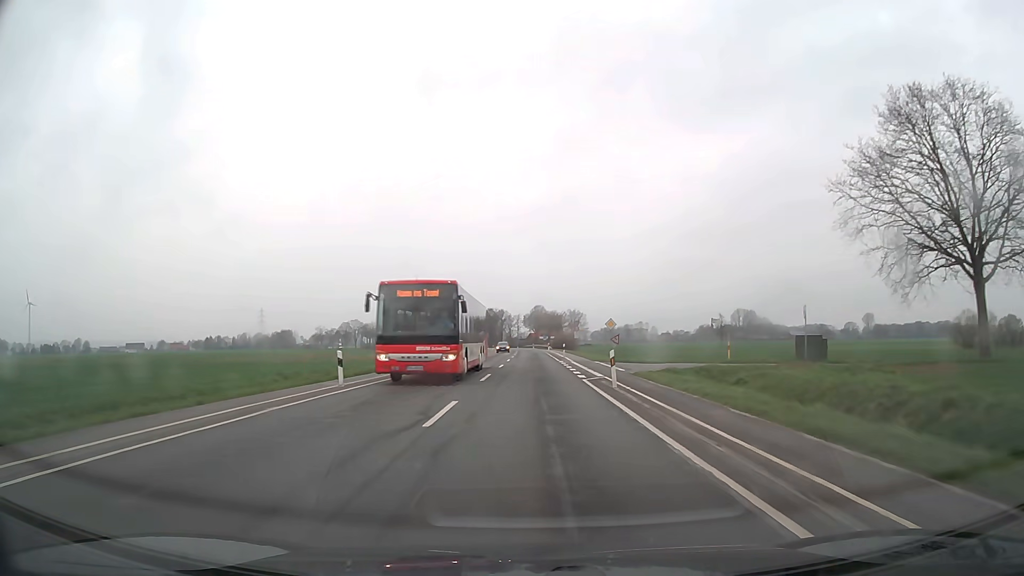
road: secondary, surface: asphalt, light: Day
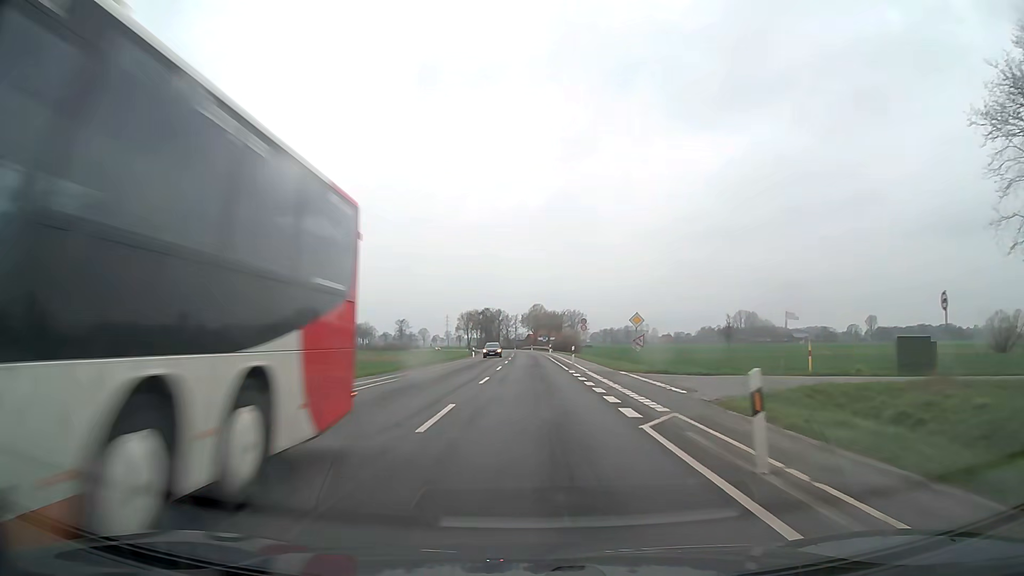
(0.0, +12.5) m; 0°
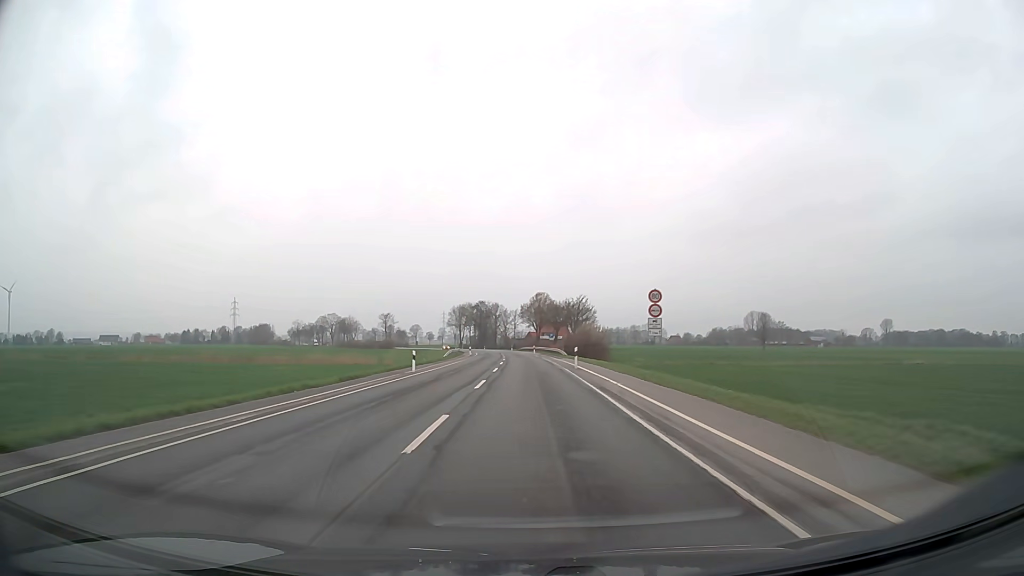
(0.0, +37.5) m; 0°
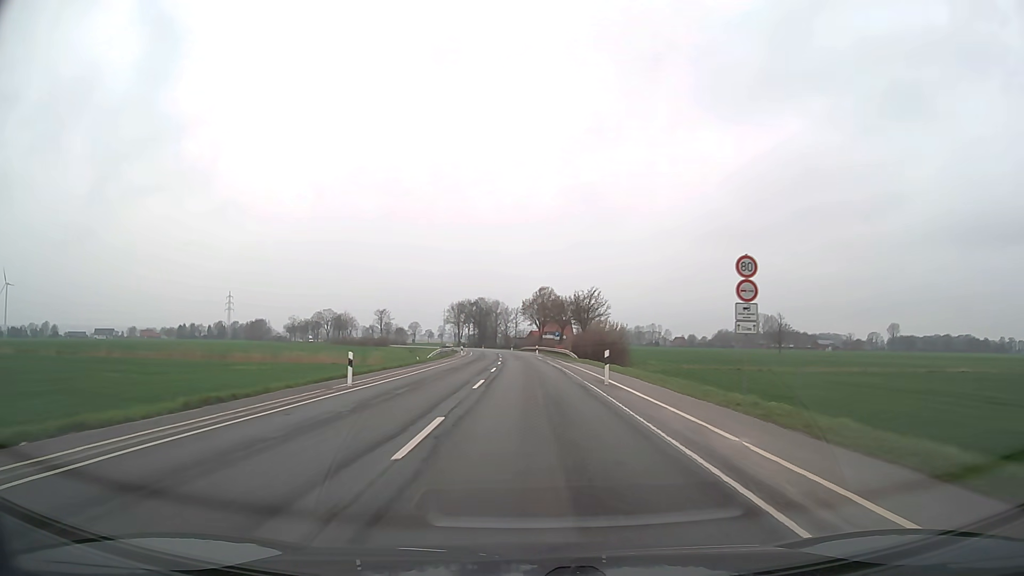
(0.0, +12.5) m; 0°
(0, +10) (0, +20) (0, +30) (0, +40) (0, +50) (-1, +60) (-1, +70) (-2, +80) (-2, +90) (-3, +100) m
